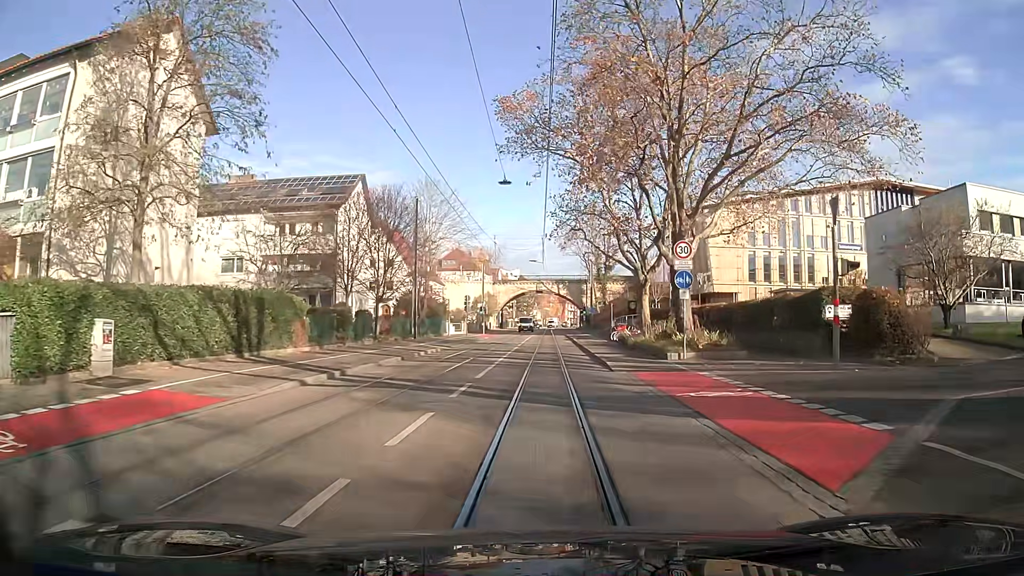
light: Day
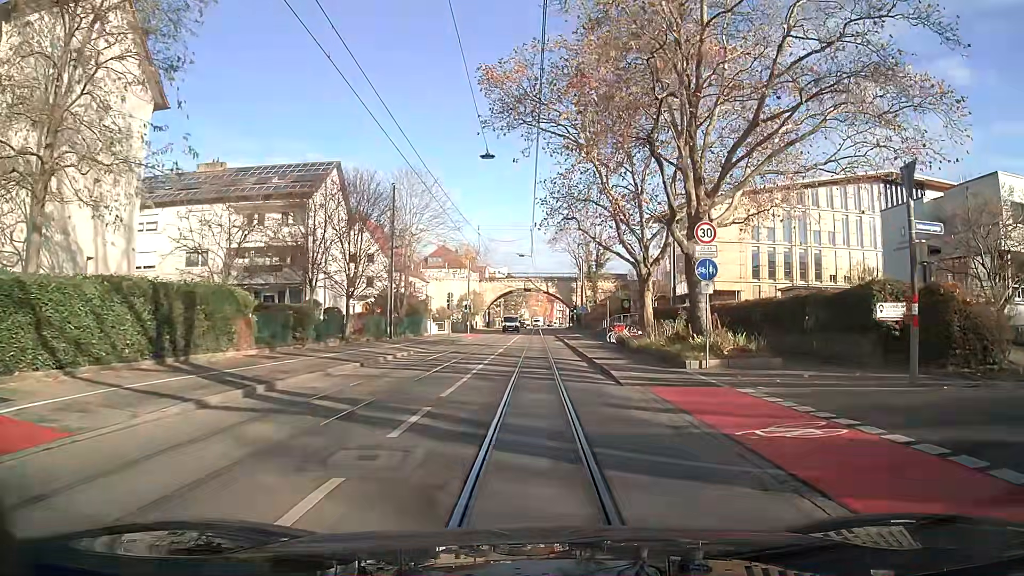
(0.0, +4.3) m; +1°
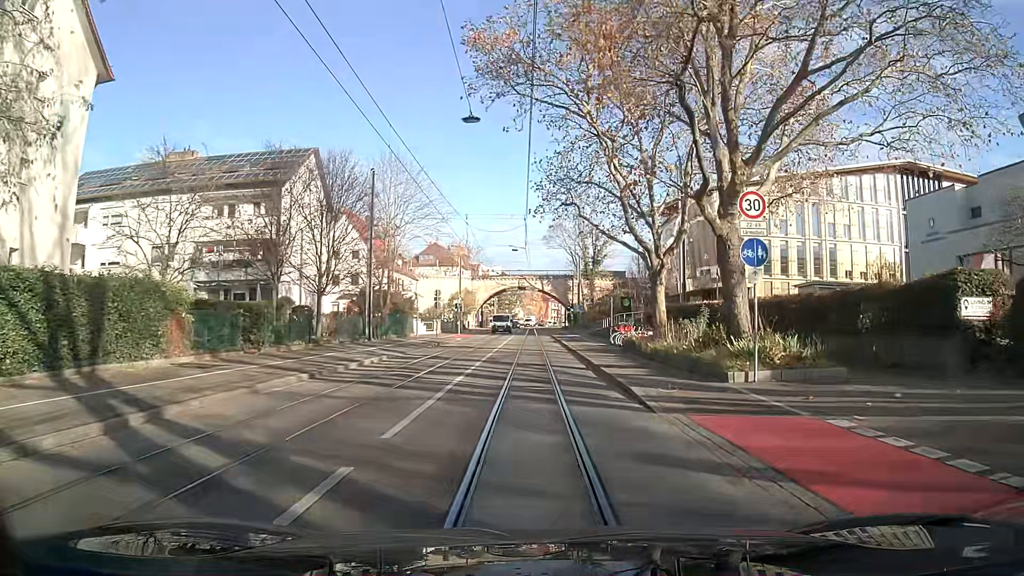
(0.0, +4.3) m; +1°
